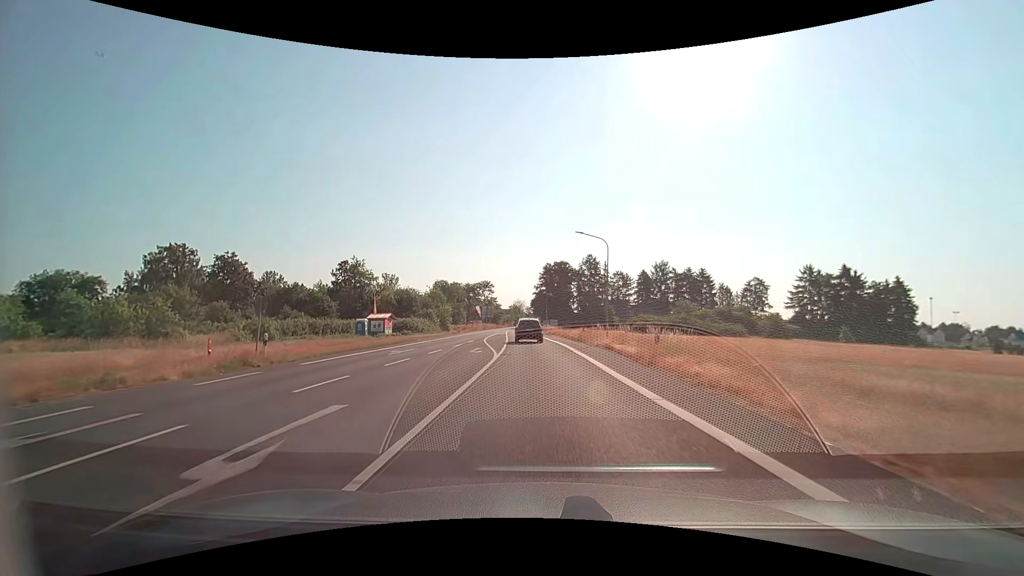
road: secondary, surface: asphalt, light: Day
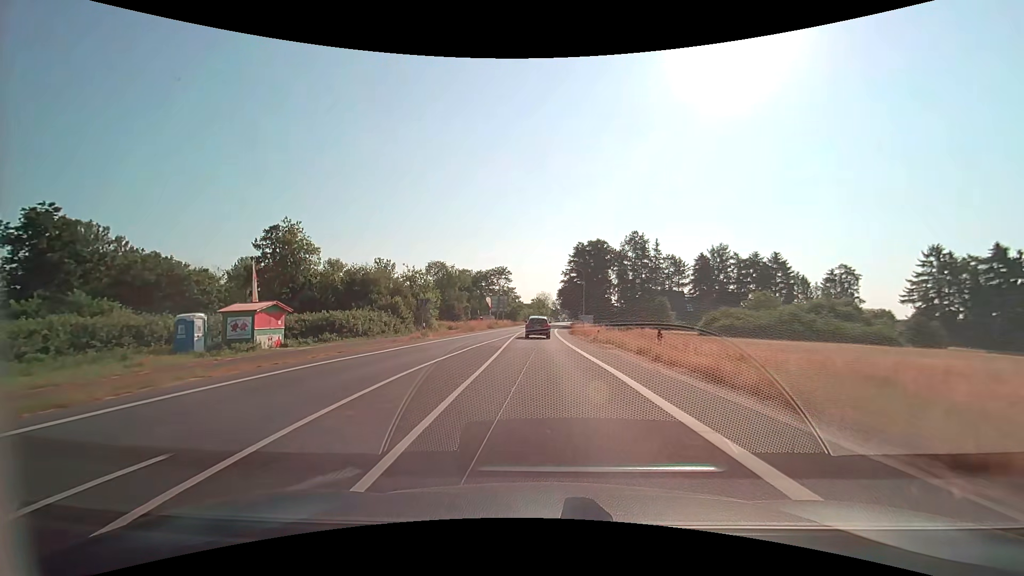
(-0.9, +32.7) m; -3°
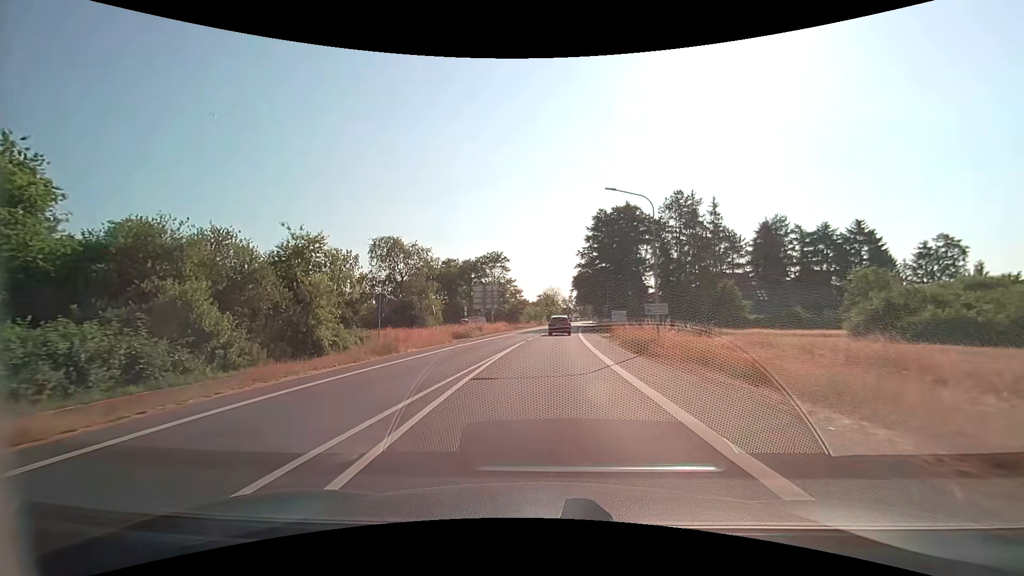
(-0.3, +32.5) m; -1°
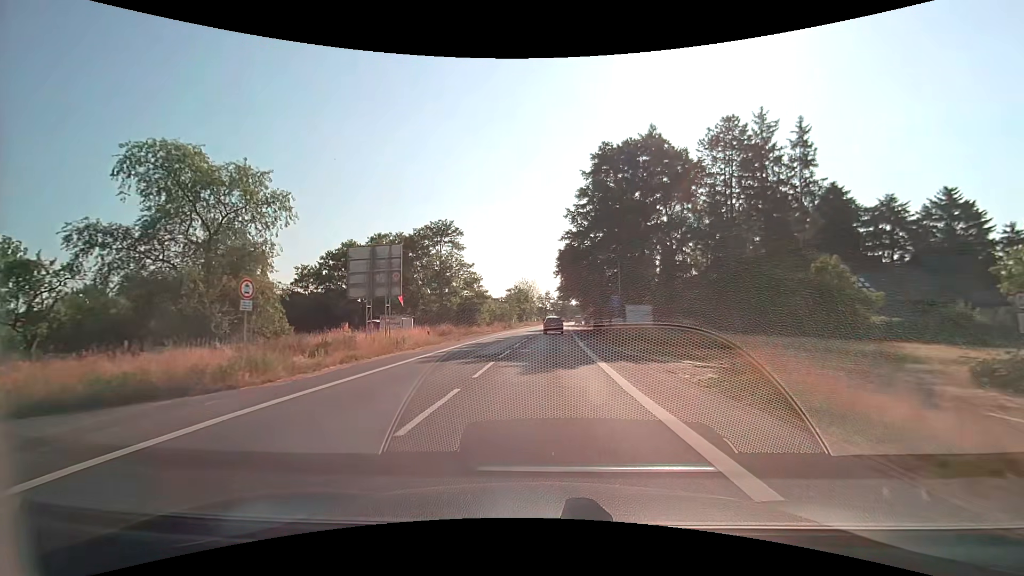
(+0.8, +31.8) m; +3°
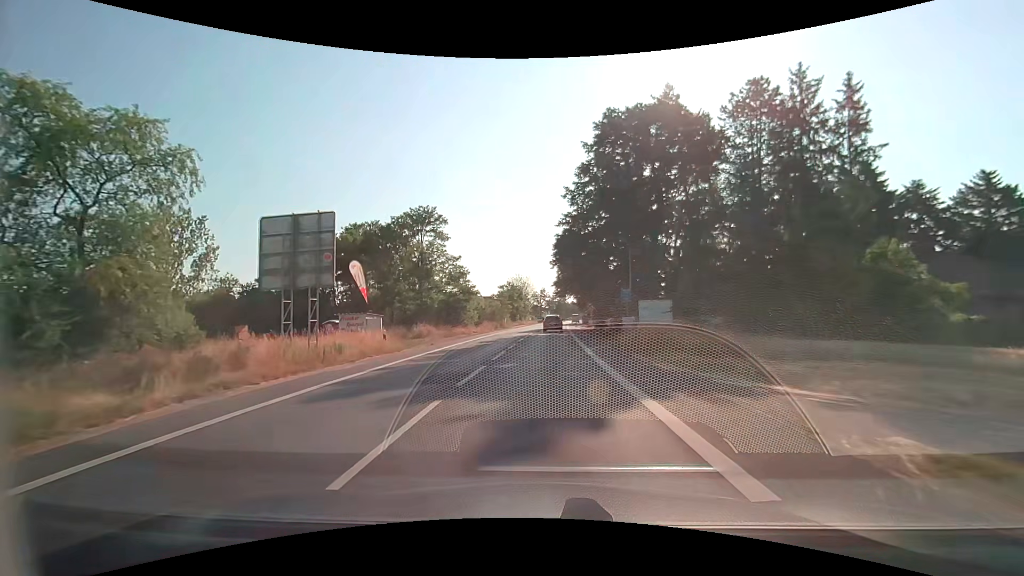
(0.0, +7.8) m; +1°
